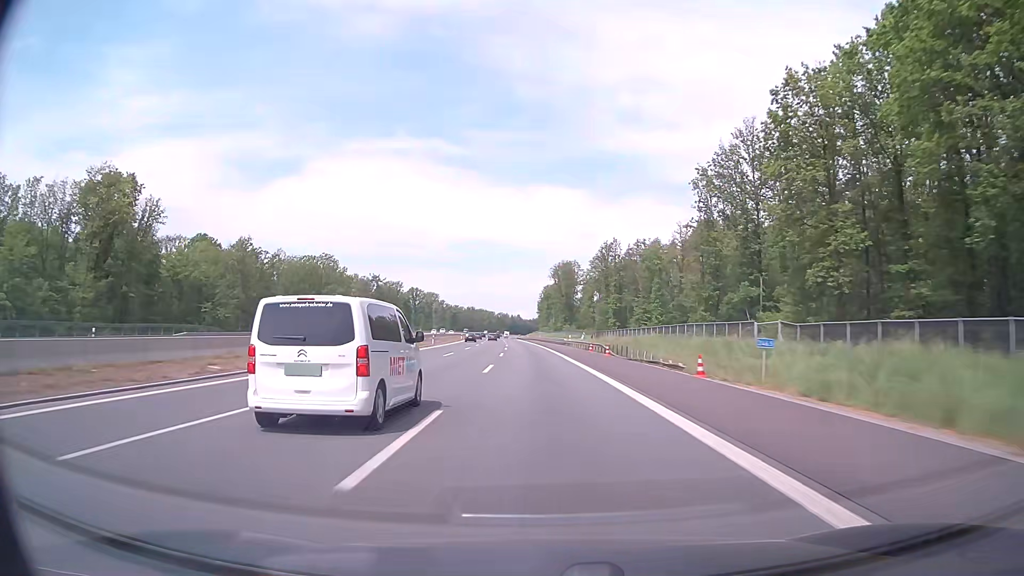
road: motorway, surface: asphalt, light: Day
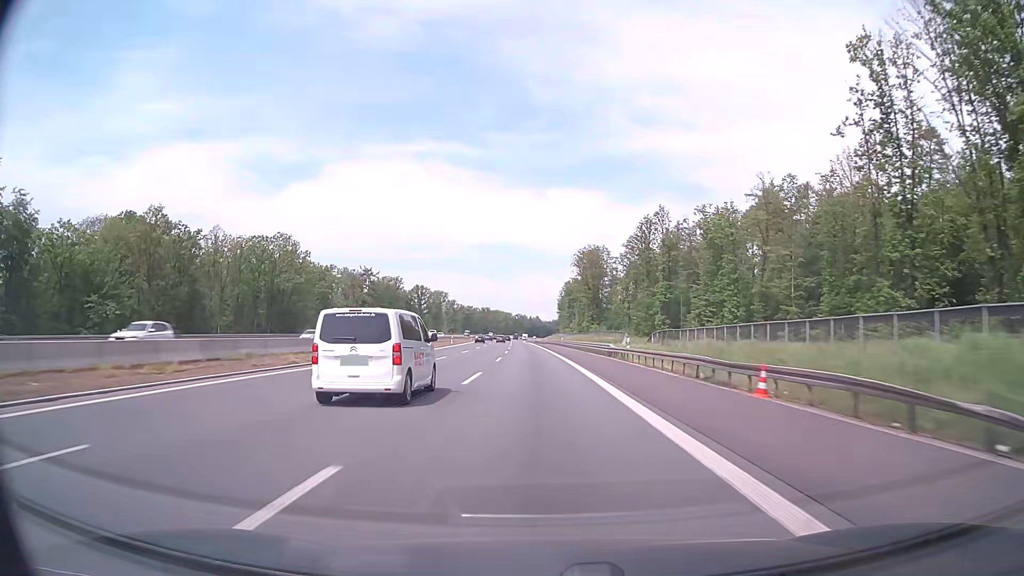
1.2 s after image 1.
(-0.6, +41.3) m; -2°
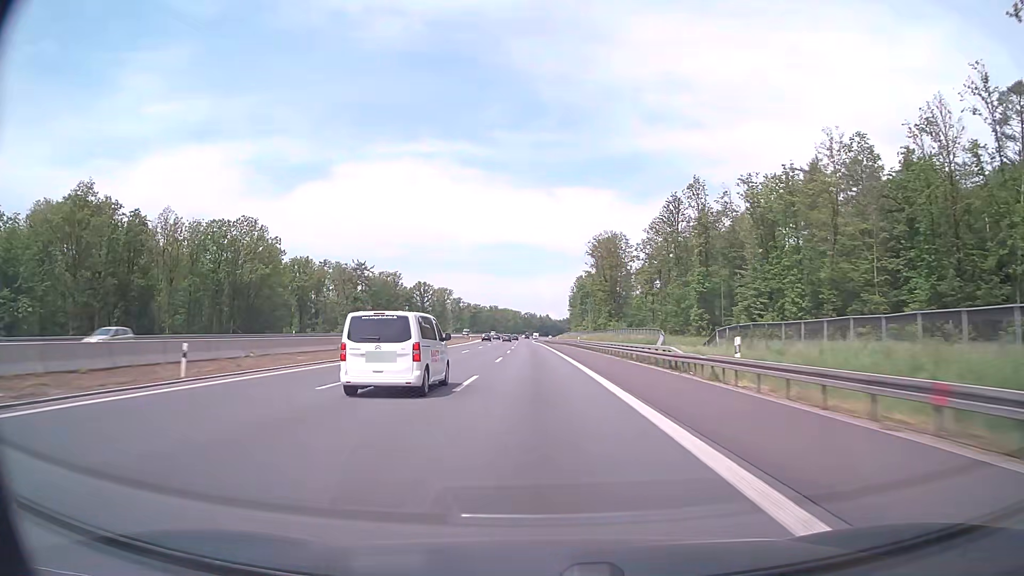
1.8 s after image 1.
(-0.1, +20.7) m; -1°
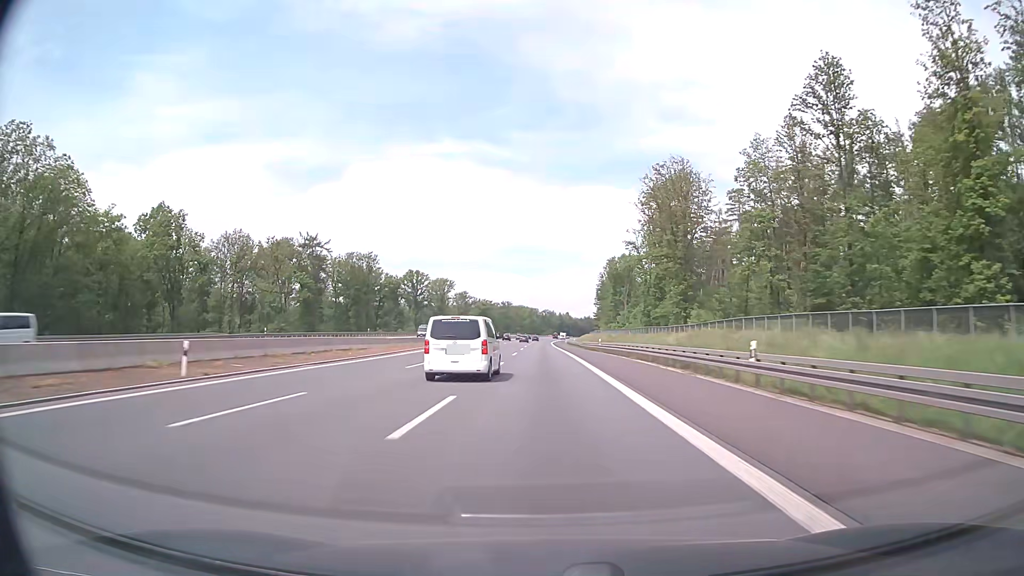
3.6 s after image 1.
(-1.0, +62.0) m; -2°
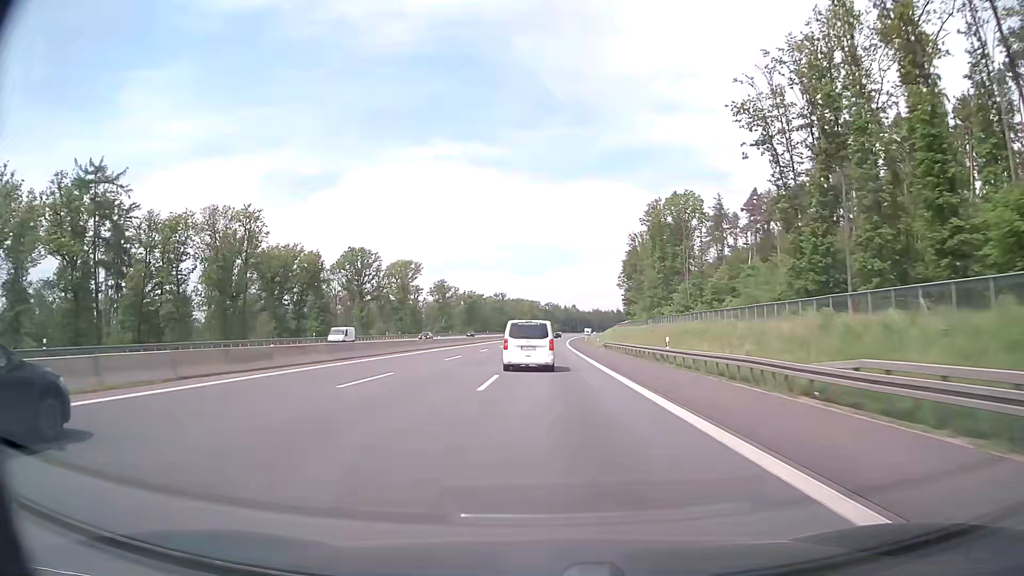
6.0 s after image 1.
(-0.6, +82.7) m; 0°
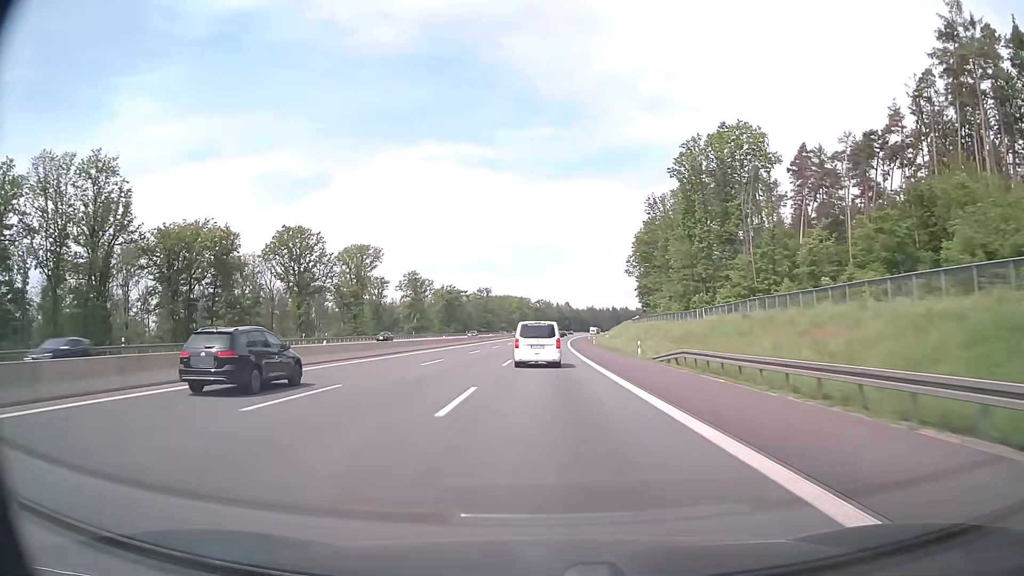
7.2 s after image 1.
(+0.2, +41.4) m; +1°
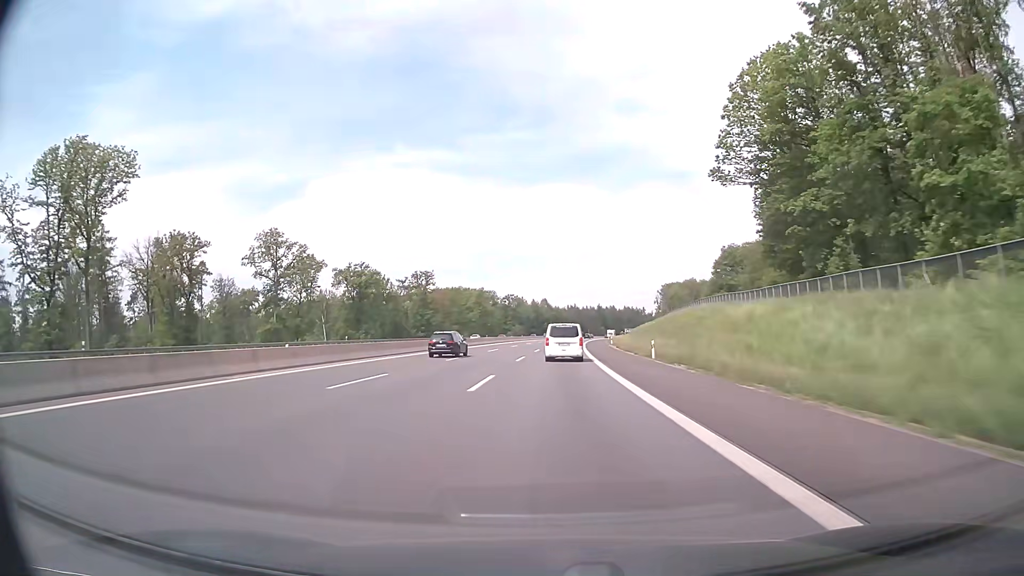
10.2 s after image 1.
(+1.8, +103.2) m; +2°
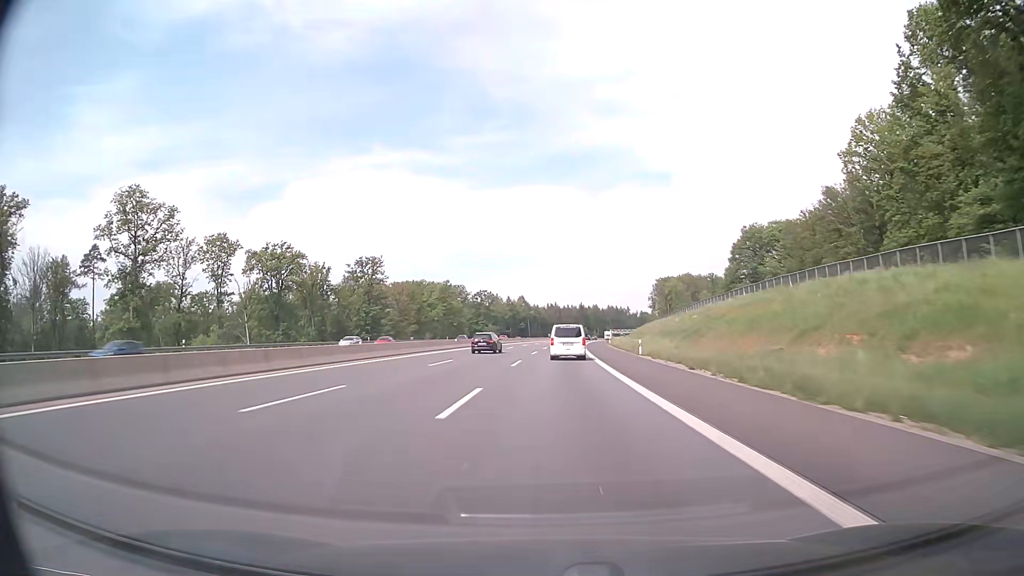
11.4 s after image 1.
(+0.7, +41.2) m; +2°
(0, +10) (0, +20) (0, +30) (+1, +40) (+1, +50) (+2, +60) (+2, +70) (+3, +80) (+4, +90) (+4, +100) m
